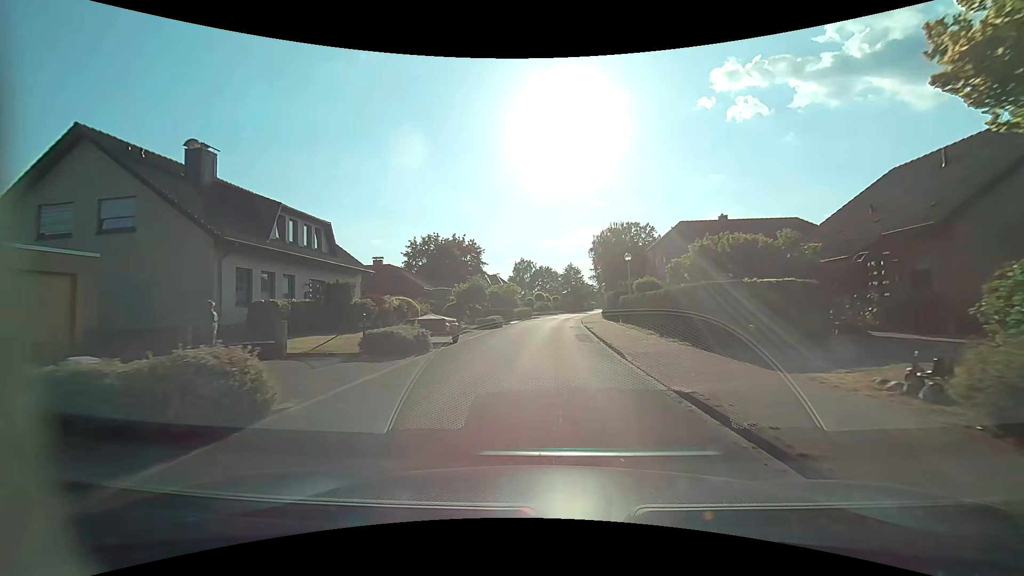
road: residential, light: Day
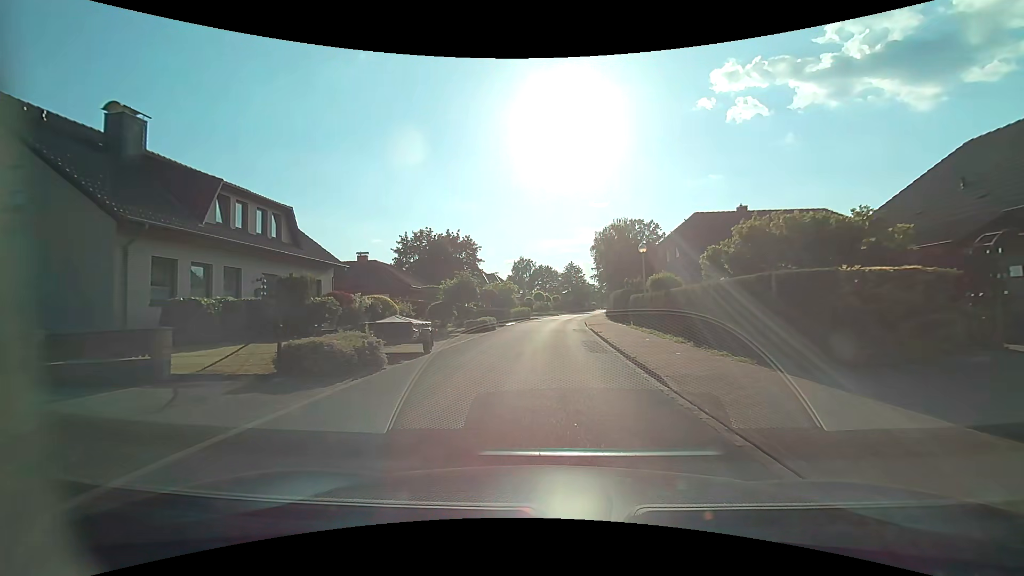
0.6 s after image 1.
(0.0, +4.4) m; -1°
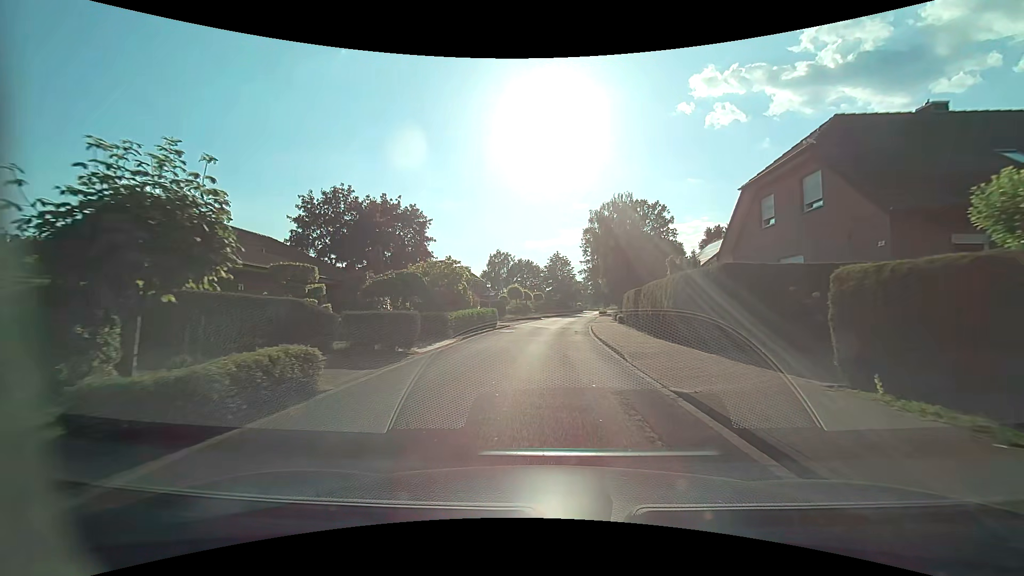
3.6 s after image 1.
(+0.2, +21.9) m; +3°
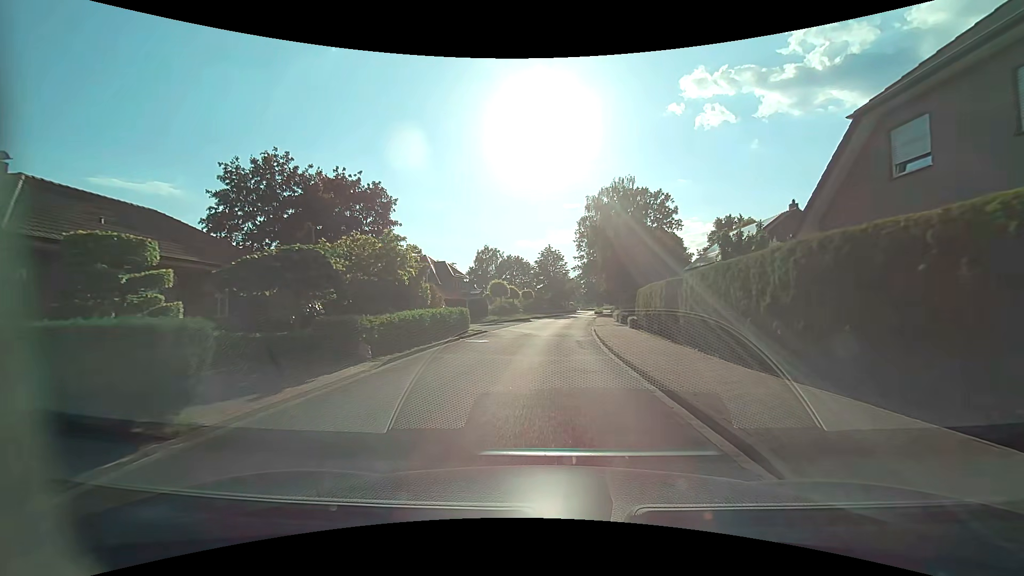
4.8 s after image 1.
(0.0, +8.8) m; +1°
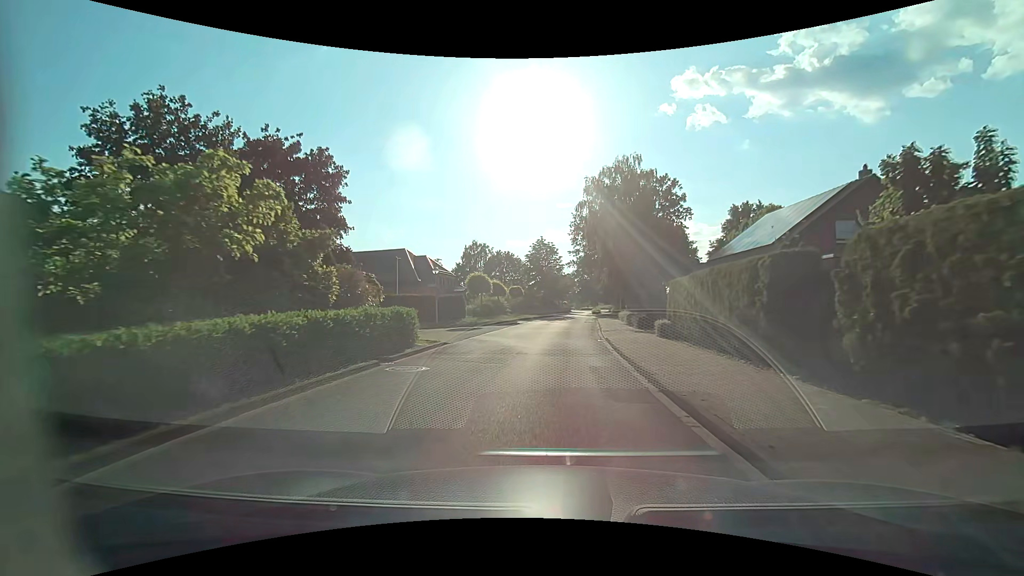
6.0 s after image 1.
(+0.1, +8.9) m; +1°
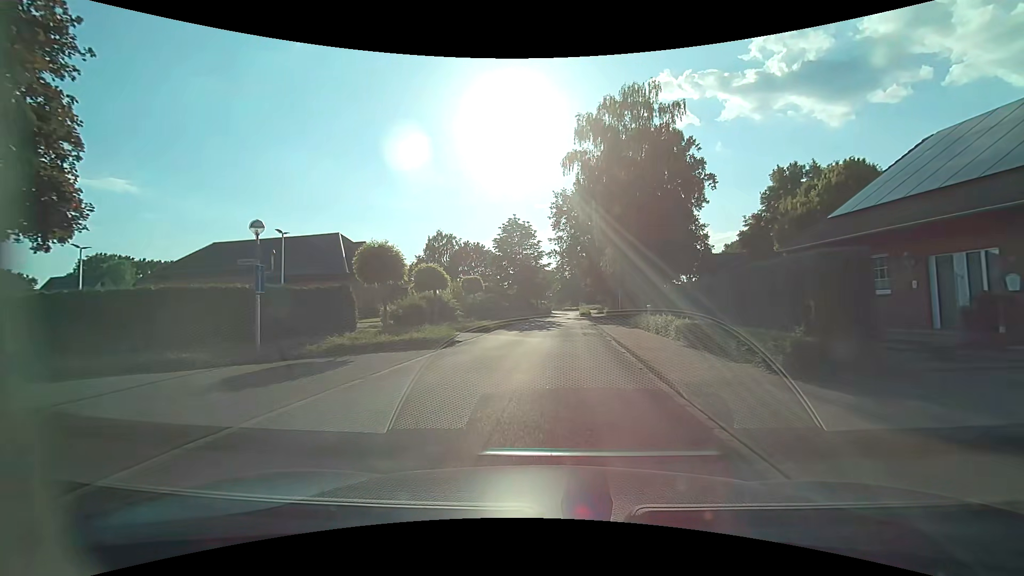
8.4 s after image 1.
(+0.3, +17.8) m; +2°
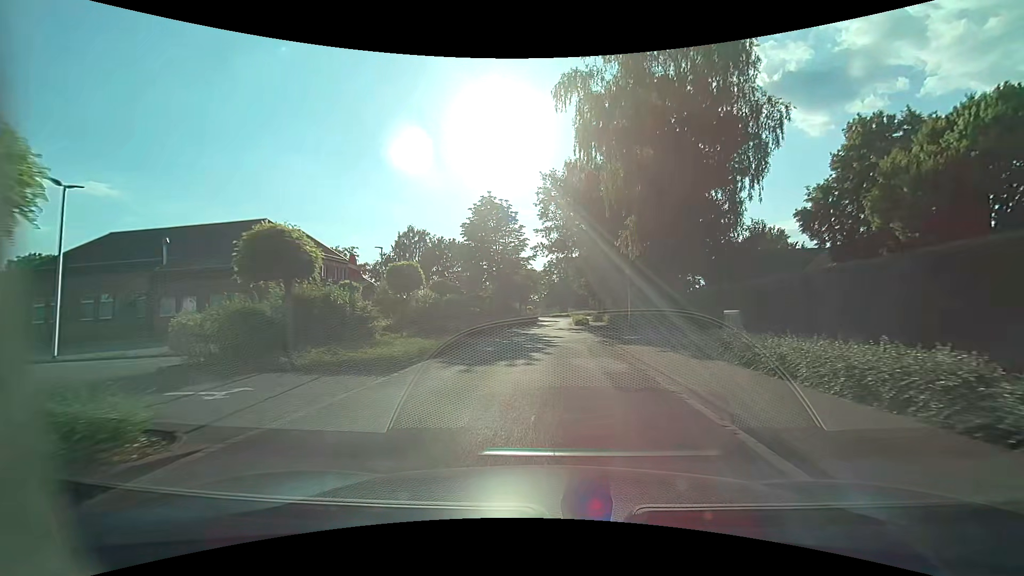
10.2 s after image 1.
(+0.2, +13.4) m; +1°
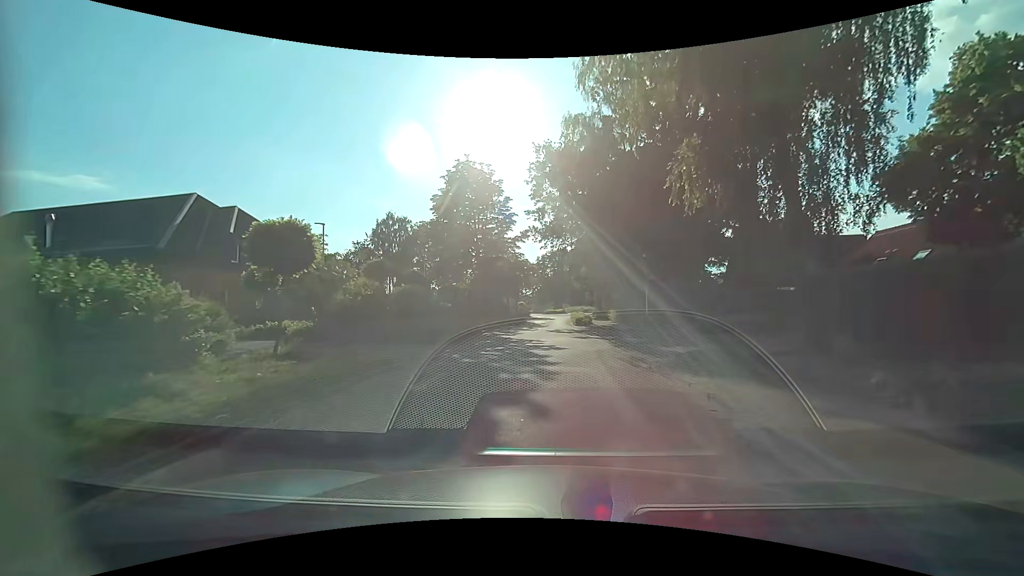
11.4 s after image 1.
(+0.1, +9.0) m; +1°
(0, +10) (0, +20) (0, +30) (0, +40) (+1, +50) (+1, +60) (+3, +70) (+8, +78) (+18, +81) (+28, +81) m
